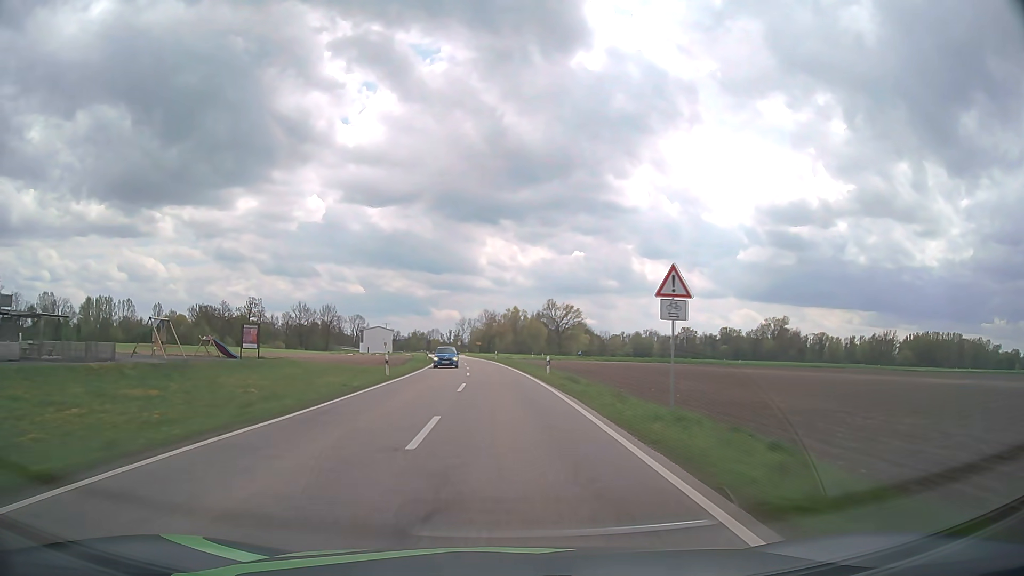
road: tertiary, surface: asphalt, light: Day
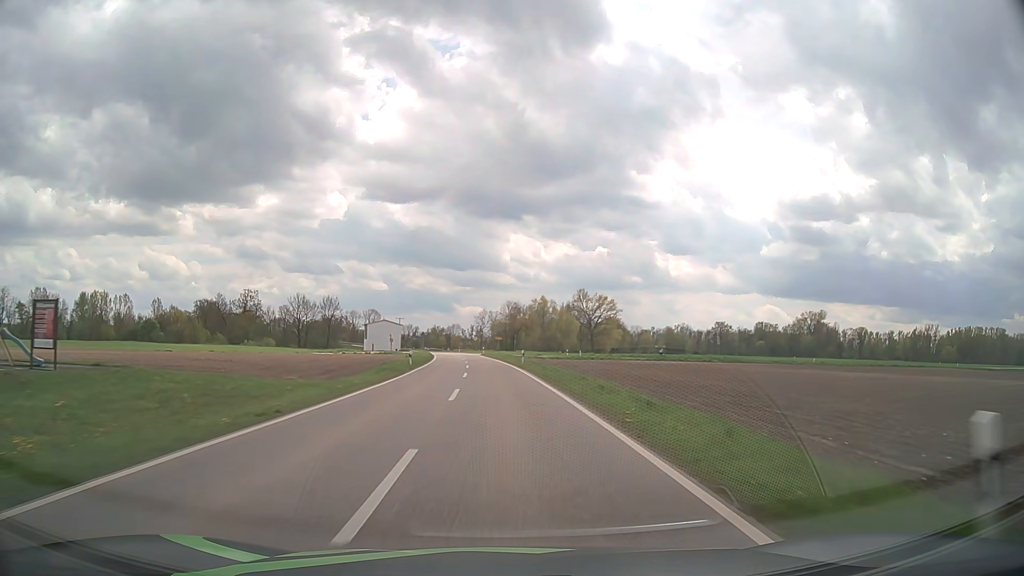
(-0.6, +28.3) m; -2°
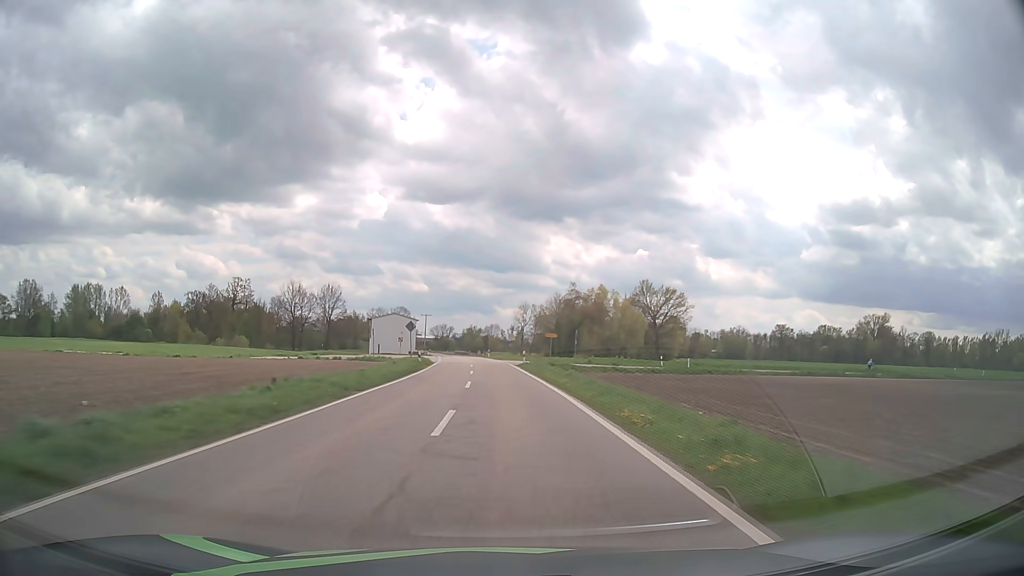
(-1.3, +43.0) m; -4°
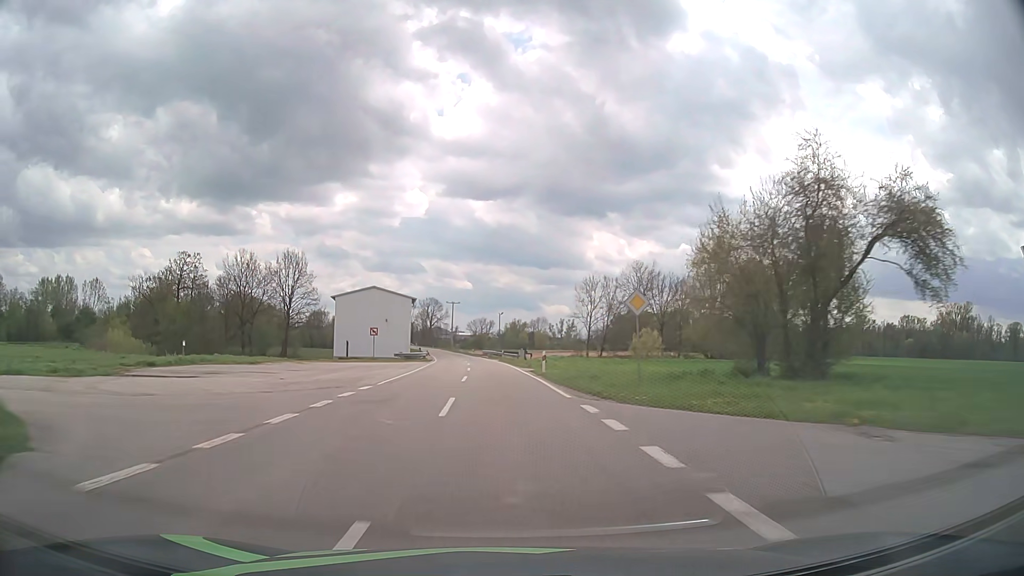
(-1.7, +58.0) m; -4°
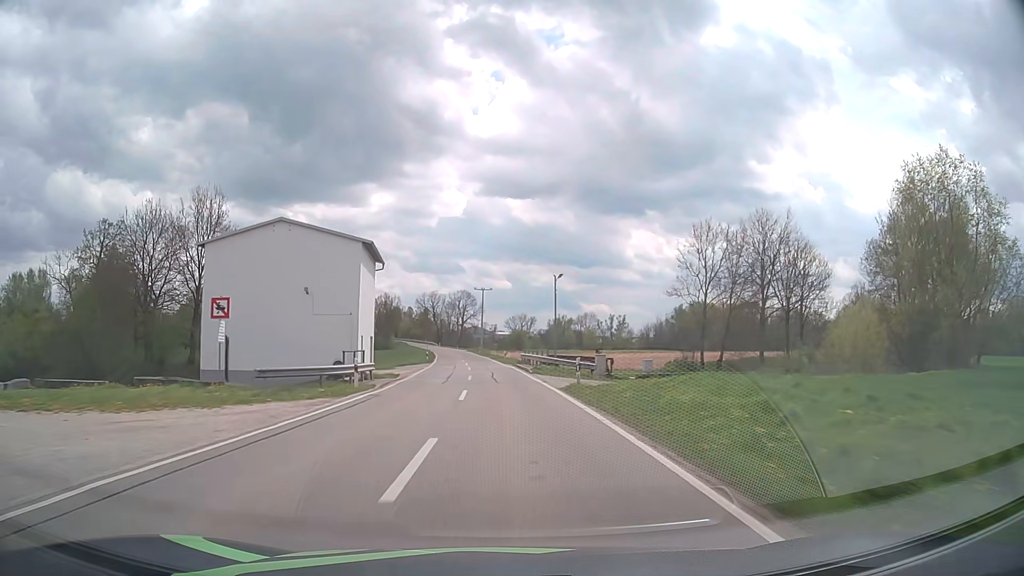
(-1.3, +43.7) m; -3°
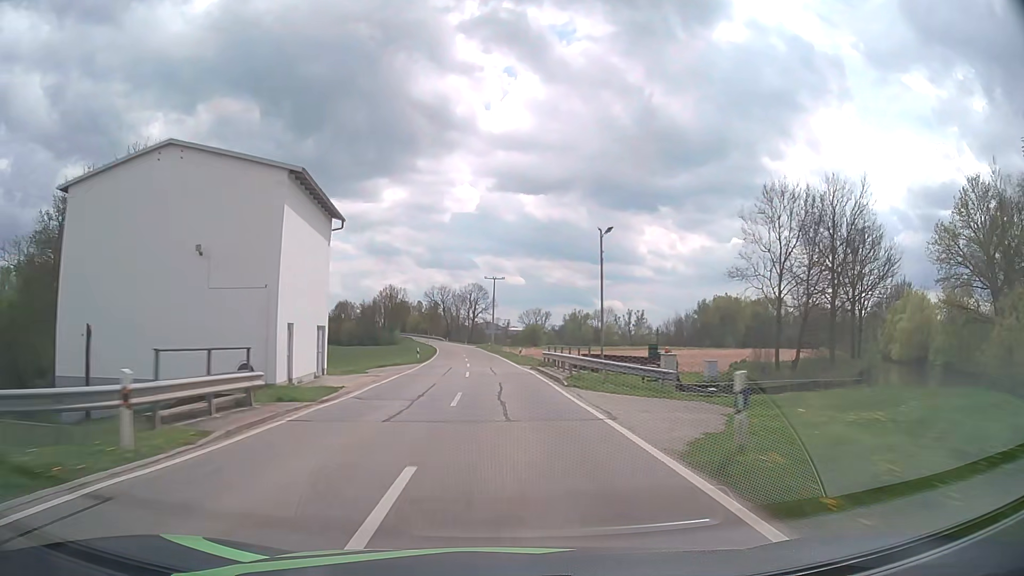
(-0.2, +14.6) m; -1°
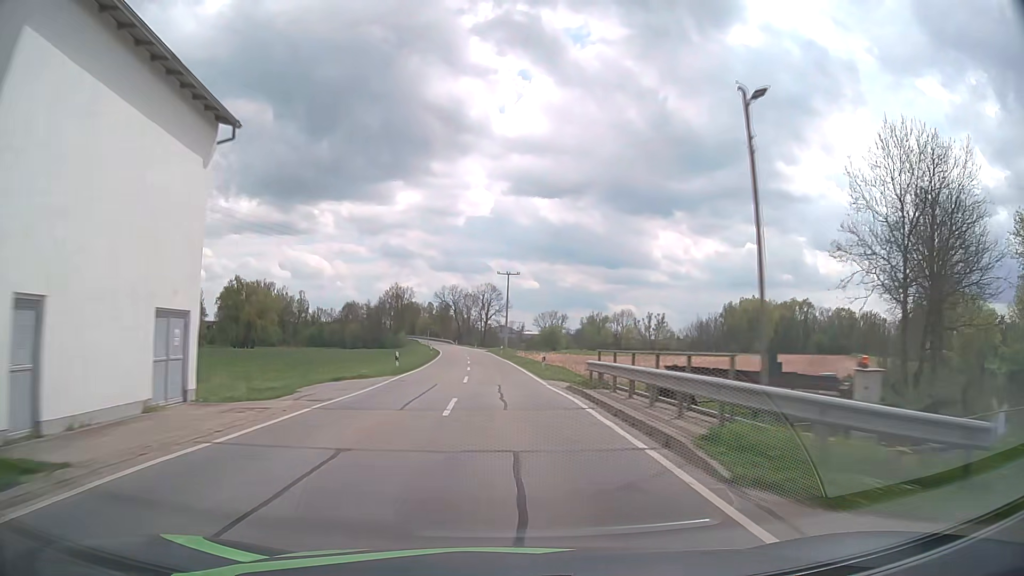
(-0.1, +14.6) m; -1°
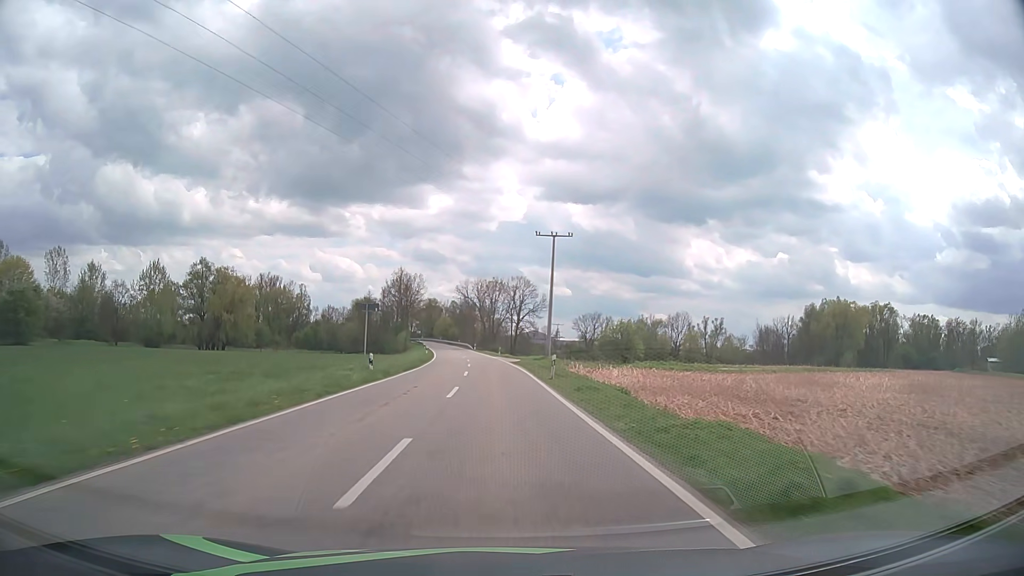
(-1.2, +43.6) m; -3°
(0, +10) (0, +20) (-1, +30) (-1, +40) (-2, +50) (-2, +60) (-3, +70) (-4, +80) (-5, +90) (-7, +100) m
